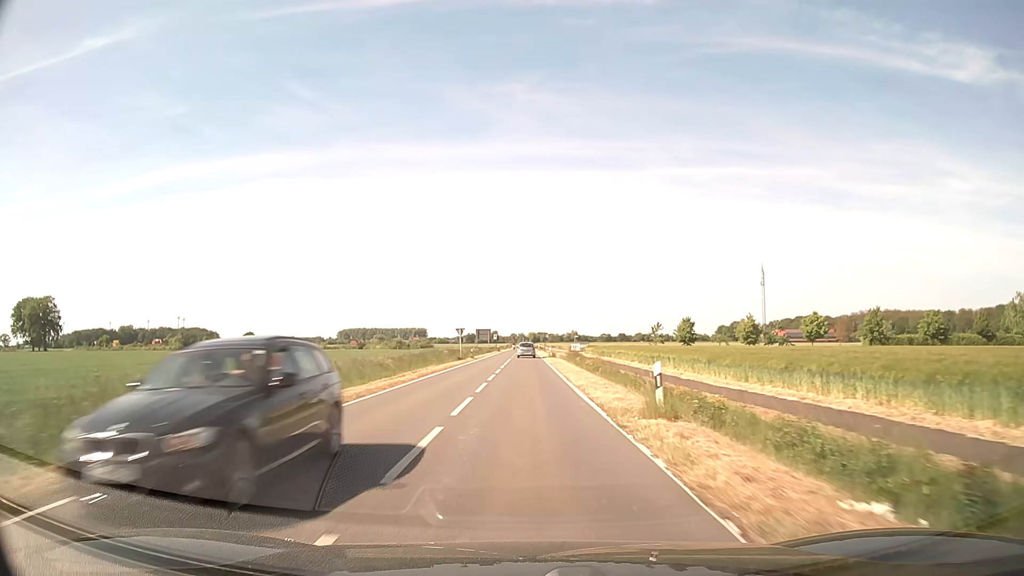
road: secondary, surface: asphalt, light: Day
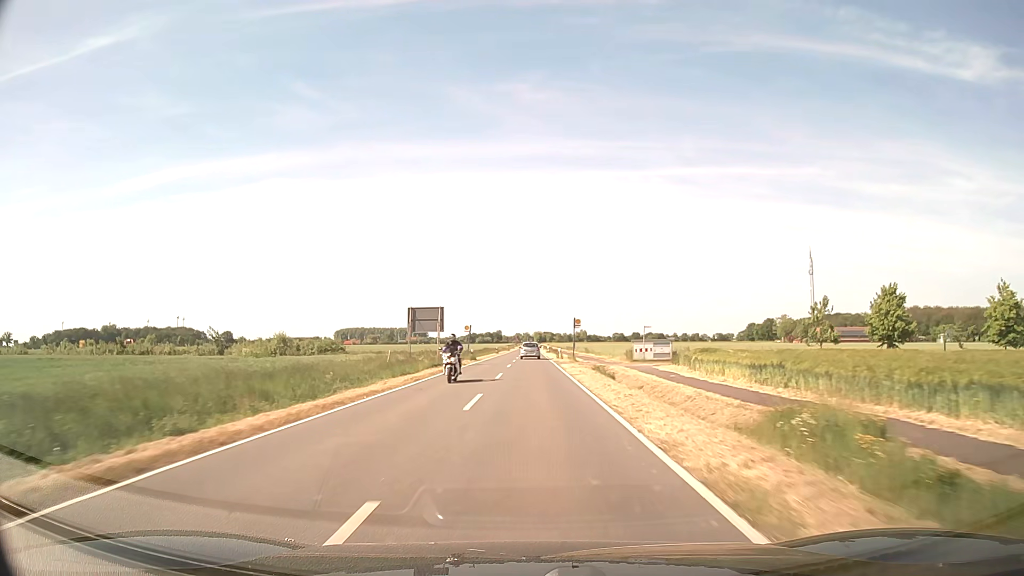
(-0.3, +65.9) m; 0°
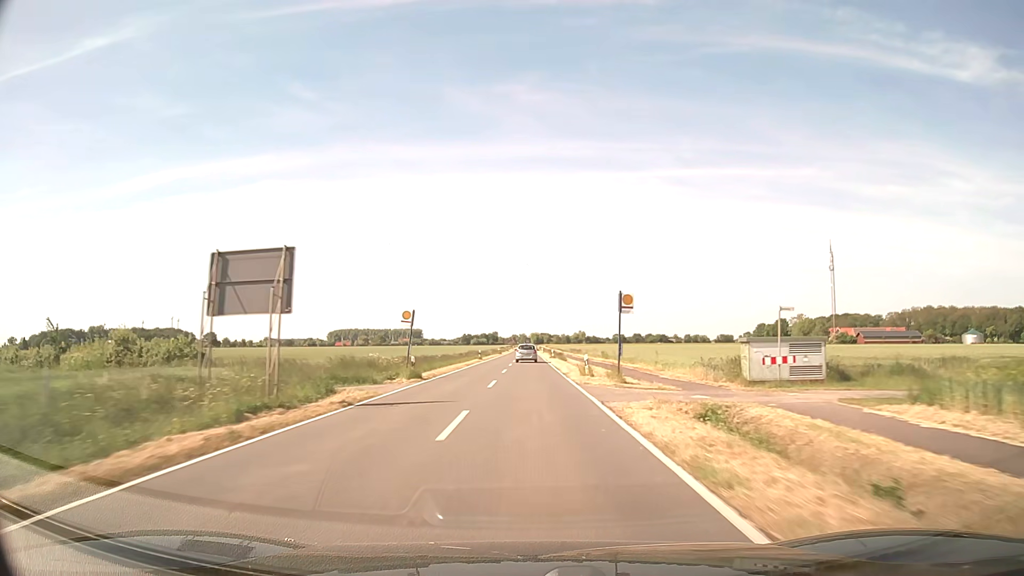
(0.0, +28.6) m; 0°
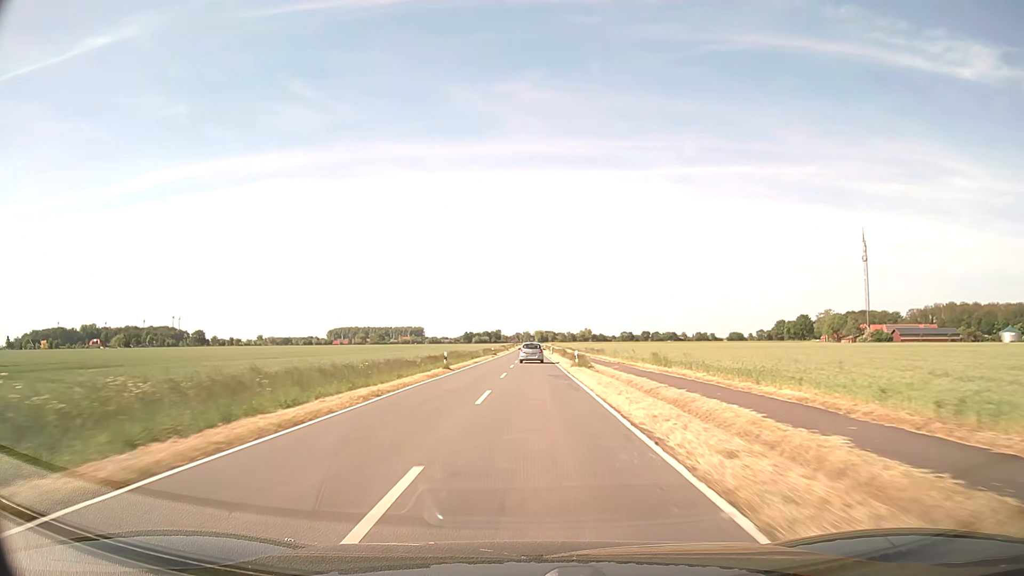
(0.0, +30.7) m; 0°
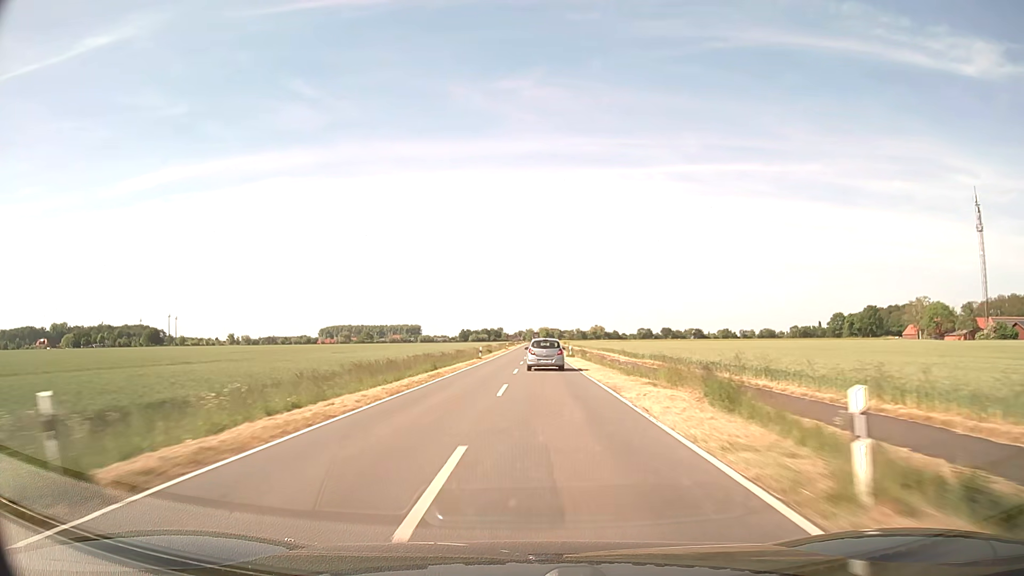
(+0.1, +83.4) m; 0°
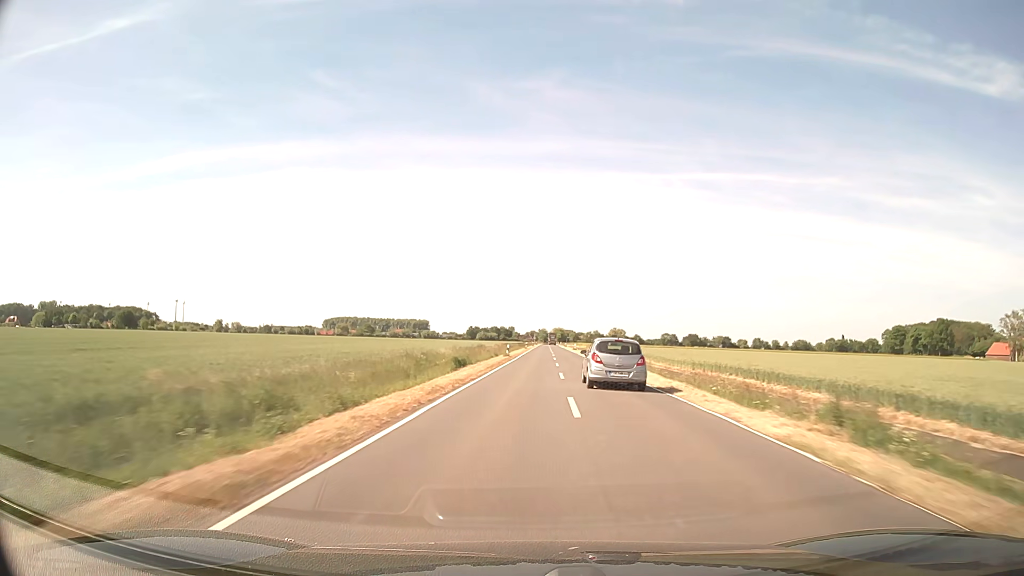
(-0.9, +53.0) m; -1°
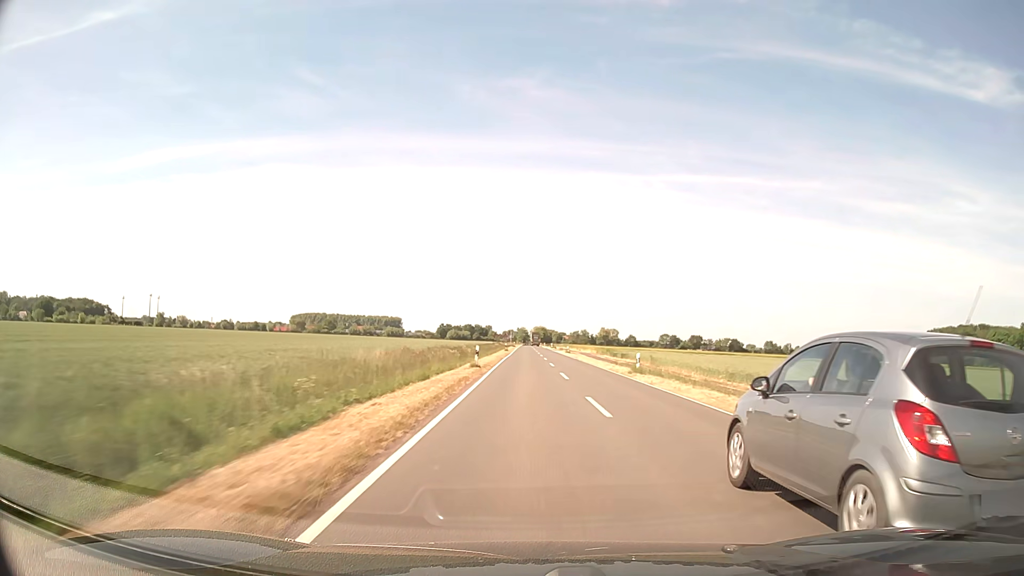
(+1.5, +72.3) m; +2°
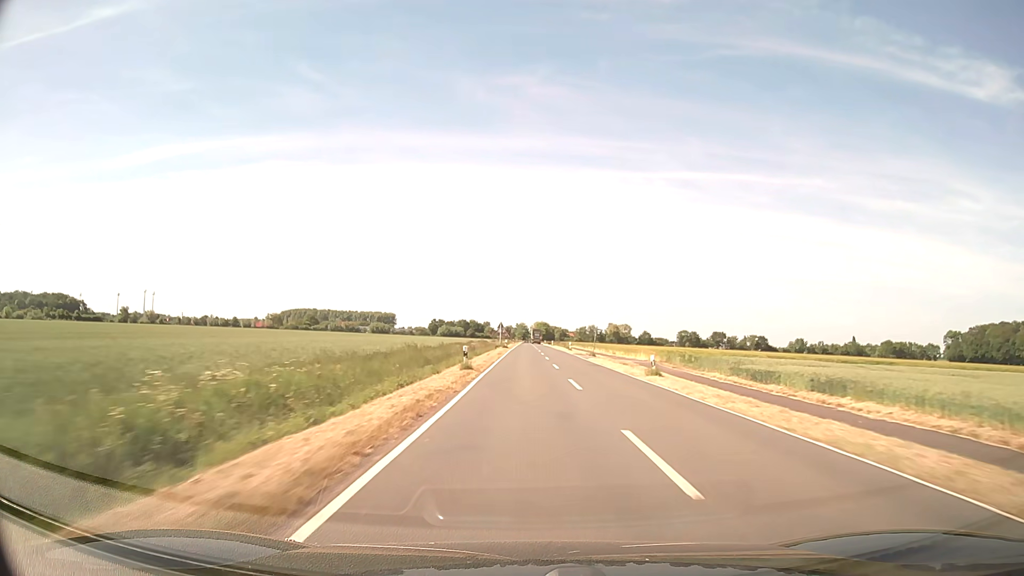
(-0.1, +54.5) m; 0°
(0, +10) (0, +20) (0, +30) (0, +40) (0, +50) (0, +60) (+1, +70) (+1, +80) (+1, +90) (+1, +100) m
